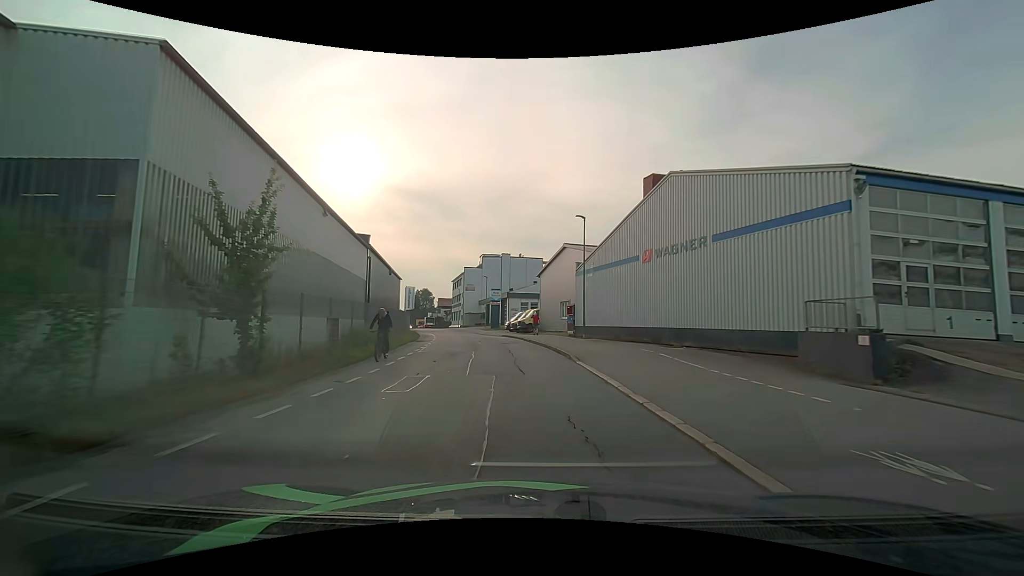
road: residential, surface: asphalt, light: Day
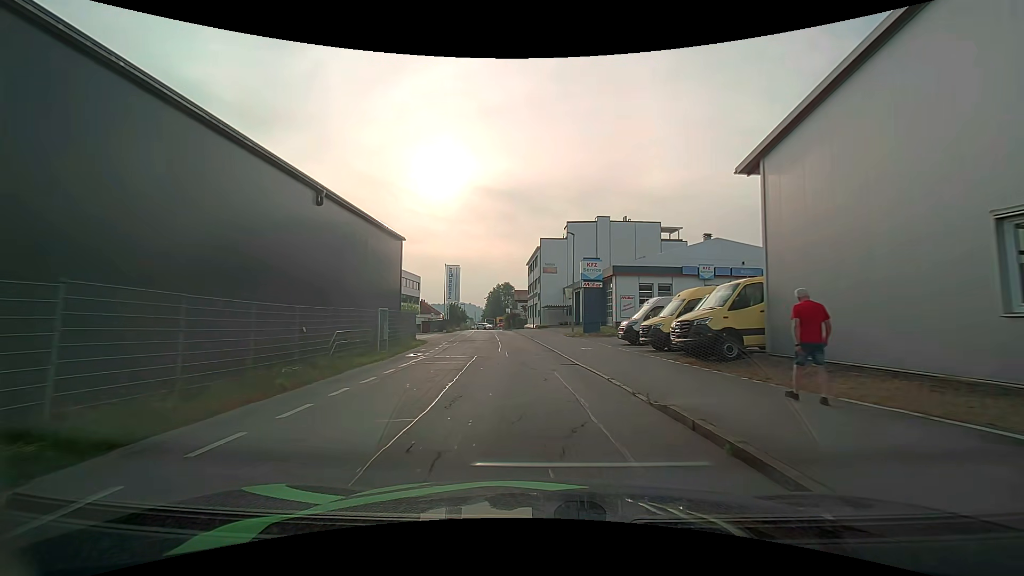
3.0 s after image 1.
(-3.7, +35.0) m; -11°
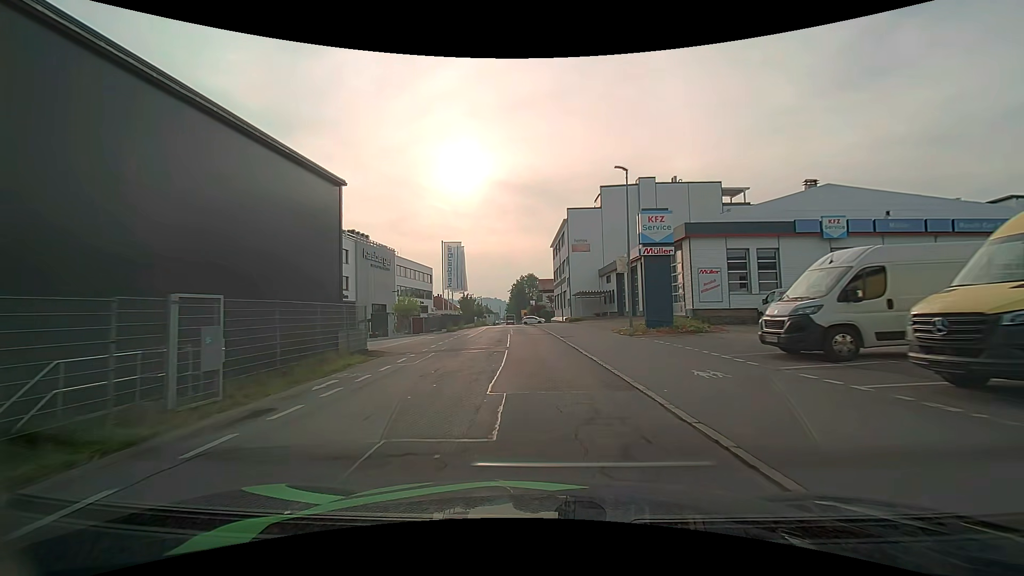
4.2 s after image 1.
(-0.2, +14.3) m; -2°
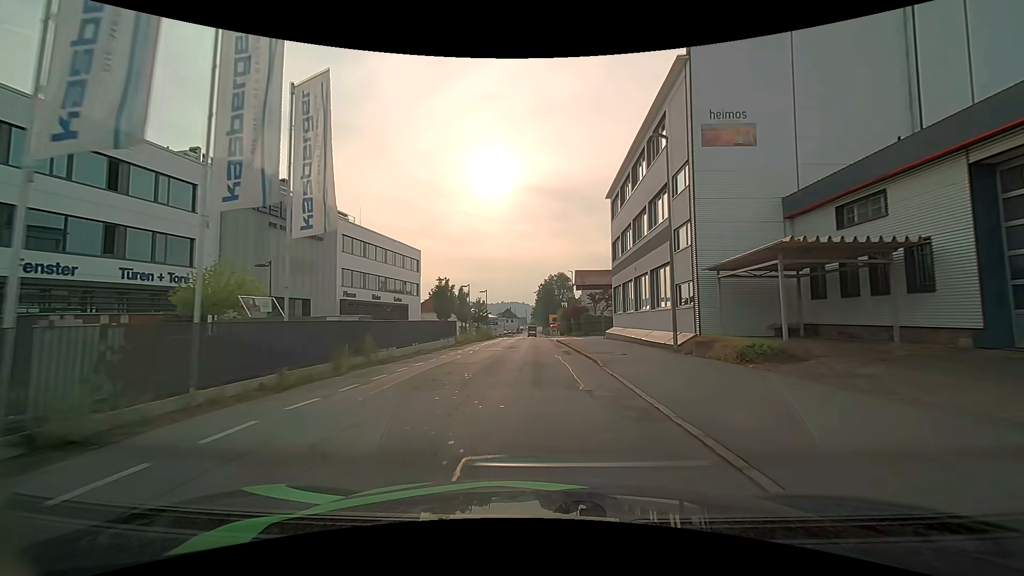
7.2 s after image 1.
(-1.3, +36.0) m; -4°
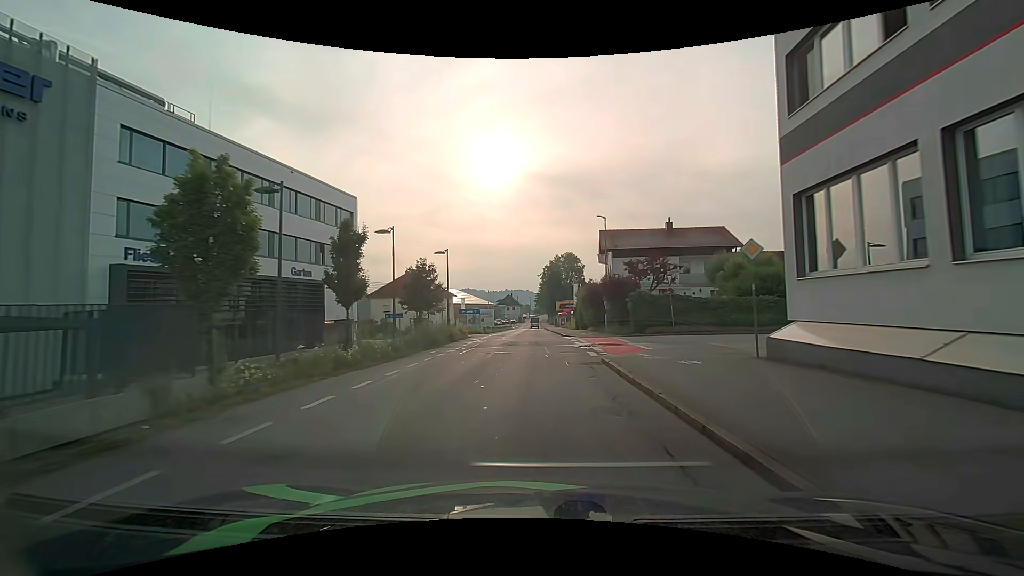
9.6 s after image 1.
(+0.2, +28.5) m; 0°
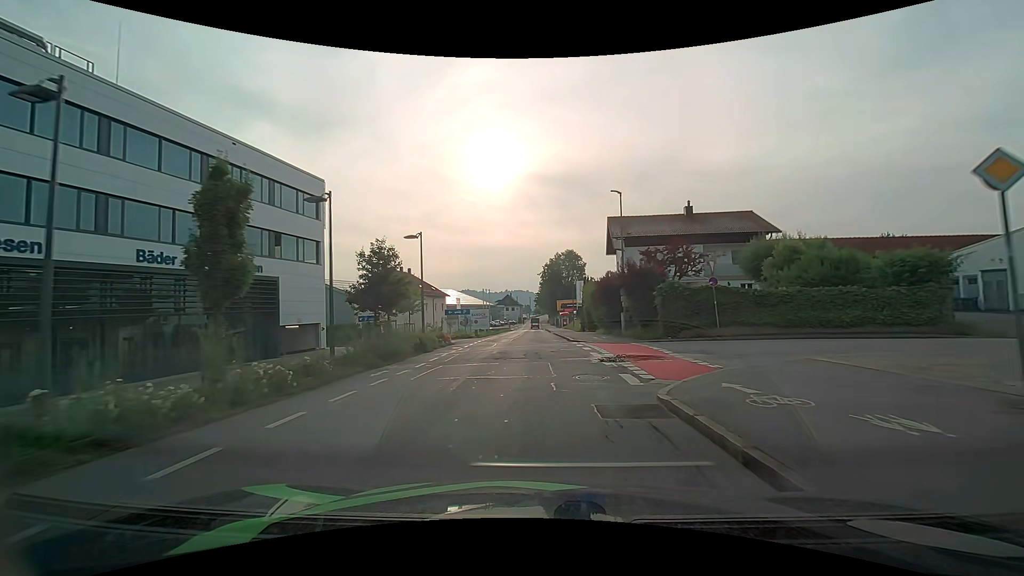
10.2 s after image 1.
(0.0, +7.2) m; 0°
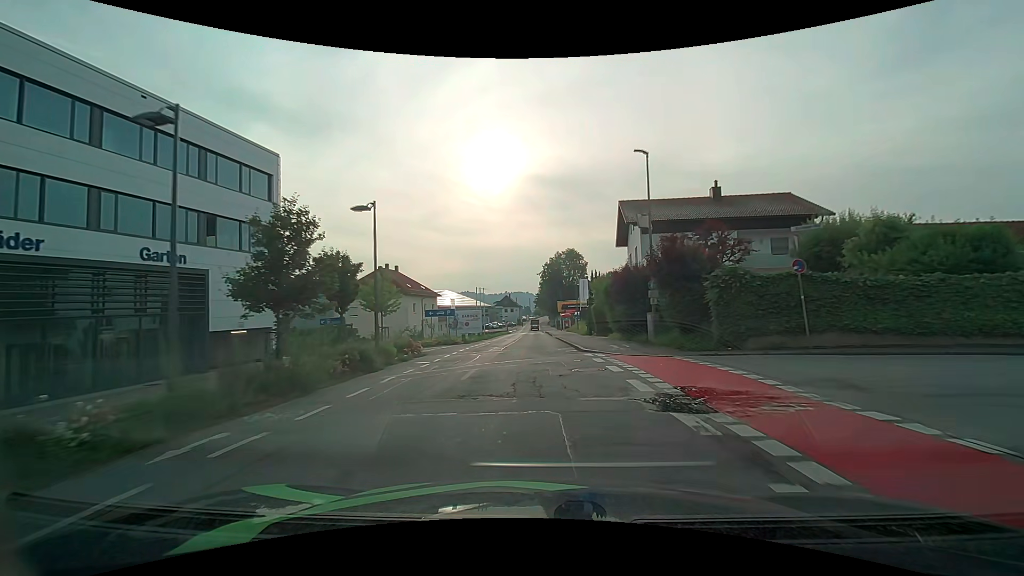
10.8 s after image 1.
(0.0, +7.2) m; 0°
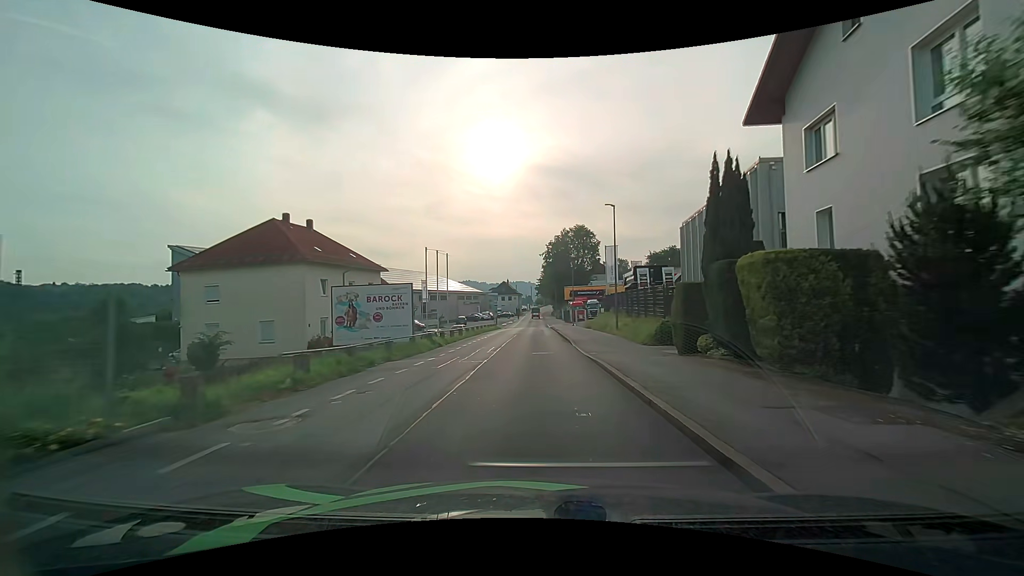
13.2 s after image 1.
(-0.2, +28.9) m; -1°
(0, +10) (0, +20) (0, +30) (0, +40) (0, +50) (0, +60) (0, +70) (0, +80) (0, +90) (0, +100) m
